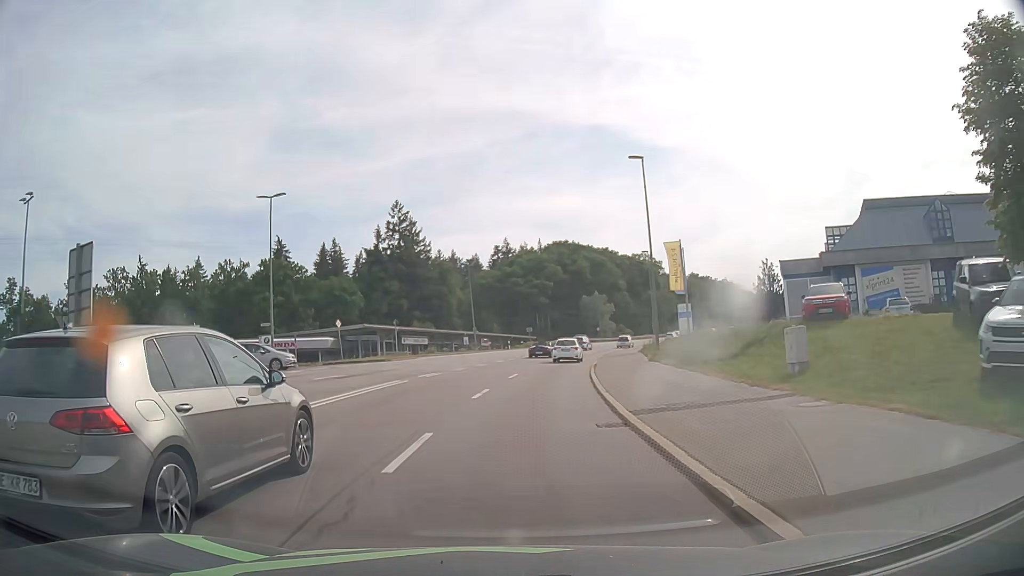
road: secondary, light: Day
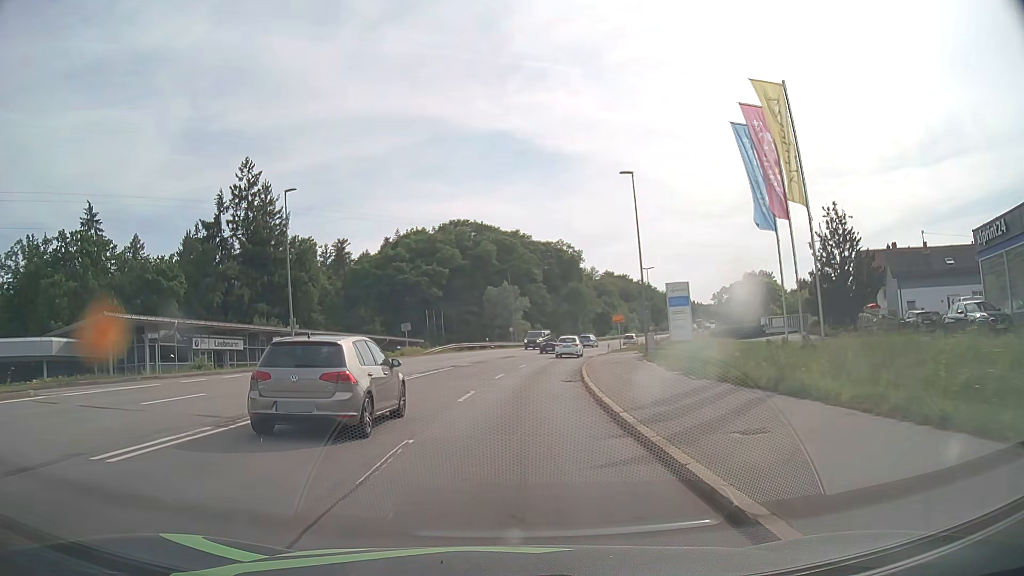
(+2.7, +36.4) m; +9°
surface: asphalt
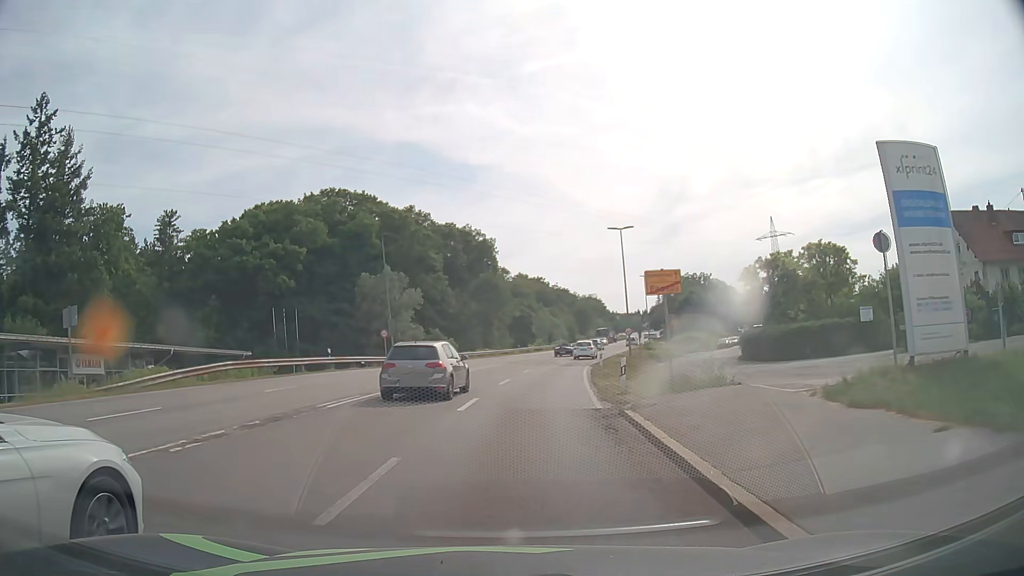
(+2.3, +36.4) m; +8°
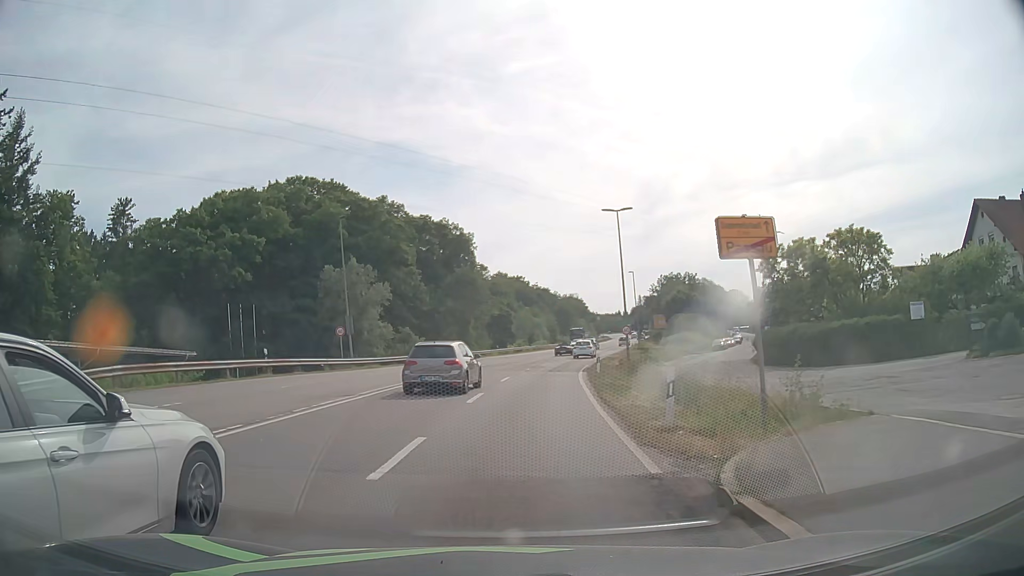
(+0.1, +7.3) m; +2°
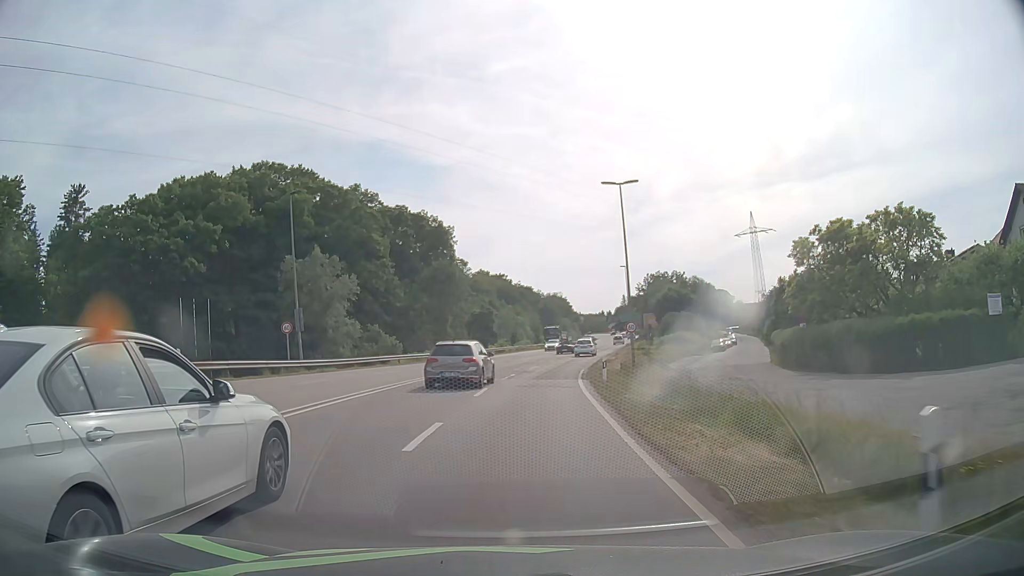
(+0.1, +7.3) m; +2°
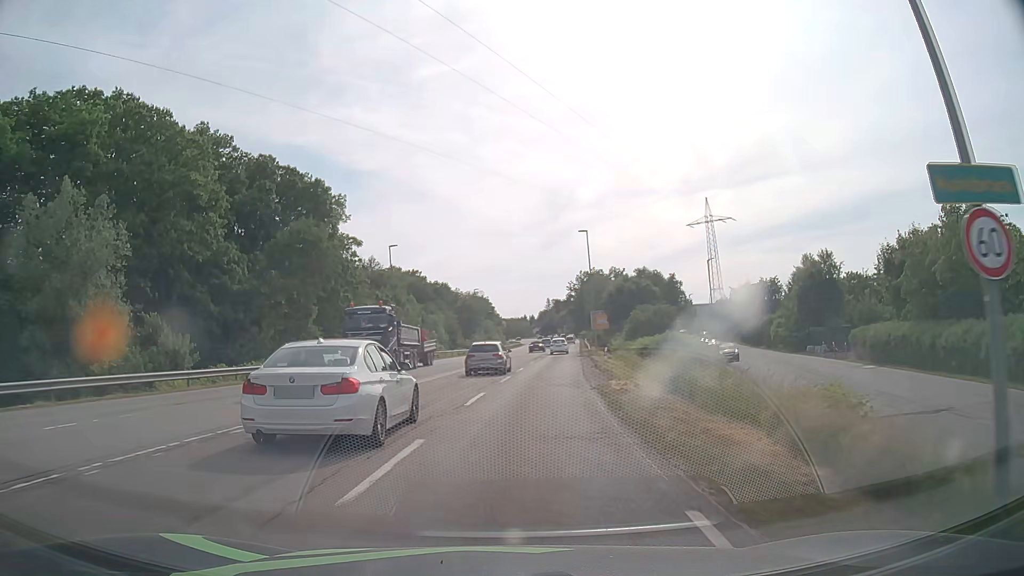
(+1.7, +29.9) m; +7°
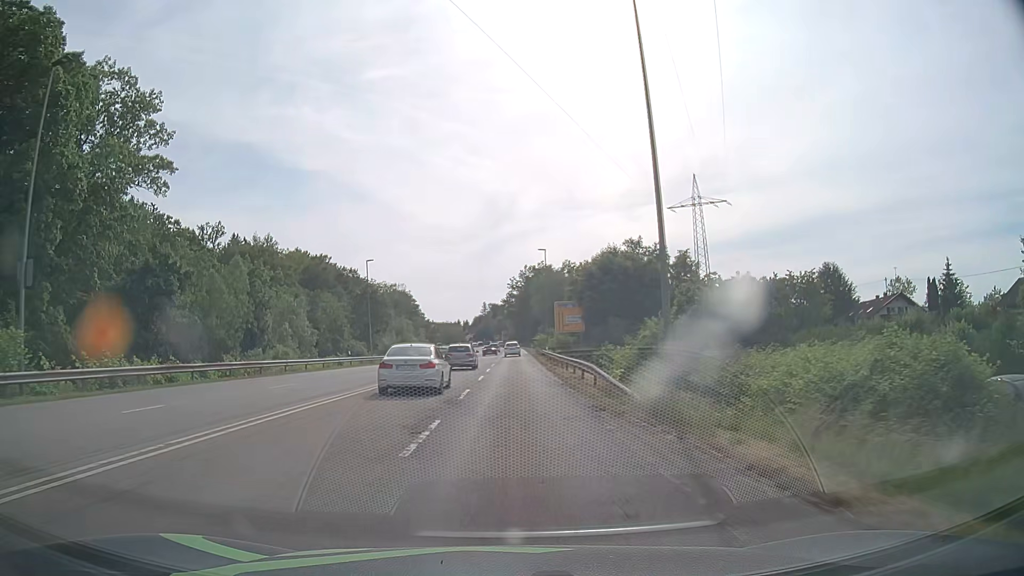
(+2.7, +41.1) m; +6°
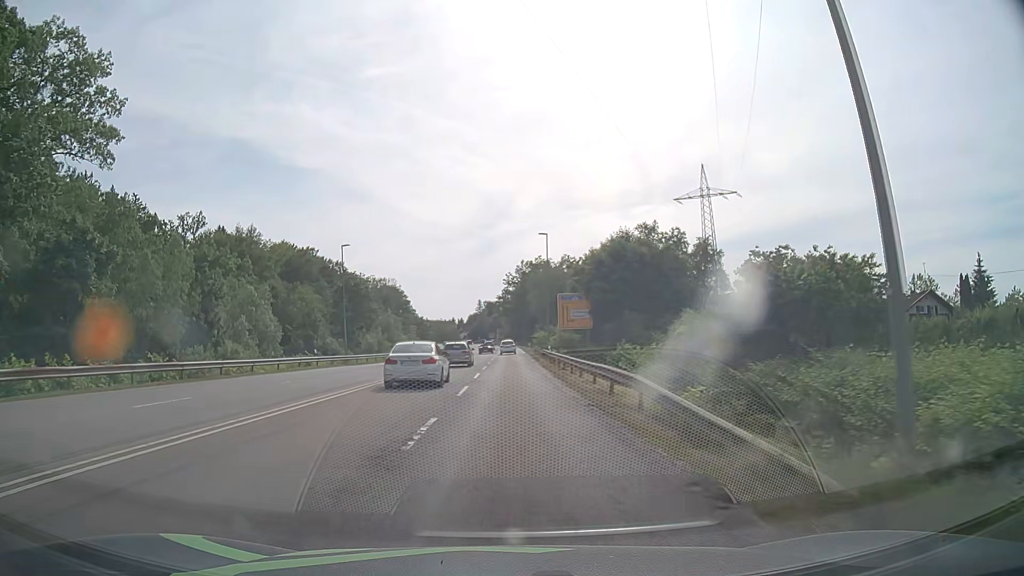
(0.0, +8.7) m; 0°
(0, +10) (0, +20) (0, +30) (0, +40) (0, +50) (0, +60) (0, +70) (0, +80) (0, +90) (0, +100) m
